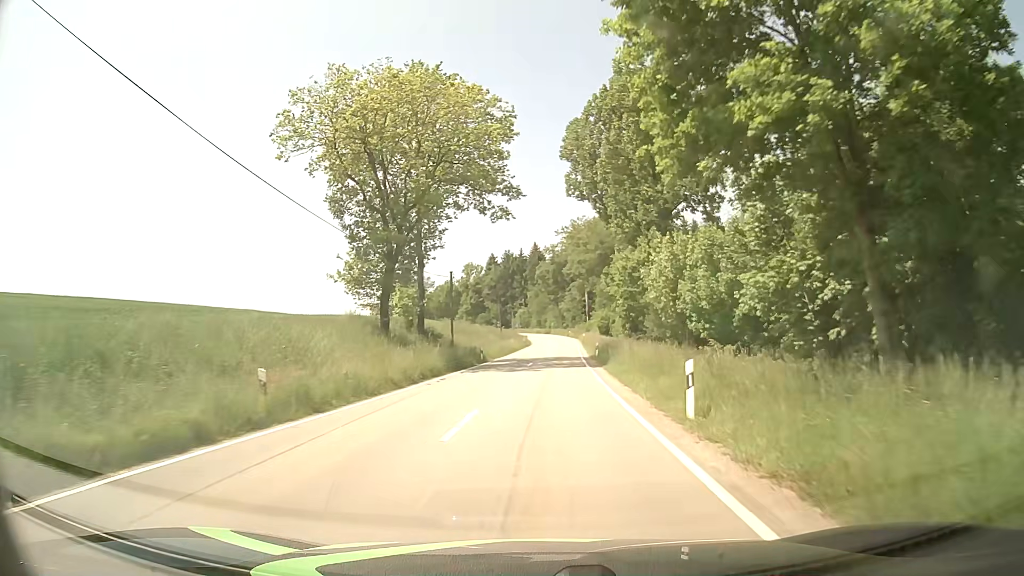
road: tertiary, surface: asphalt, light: Day
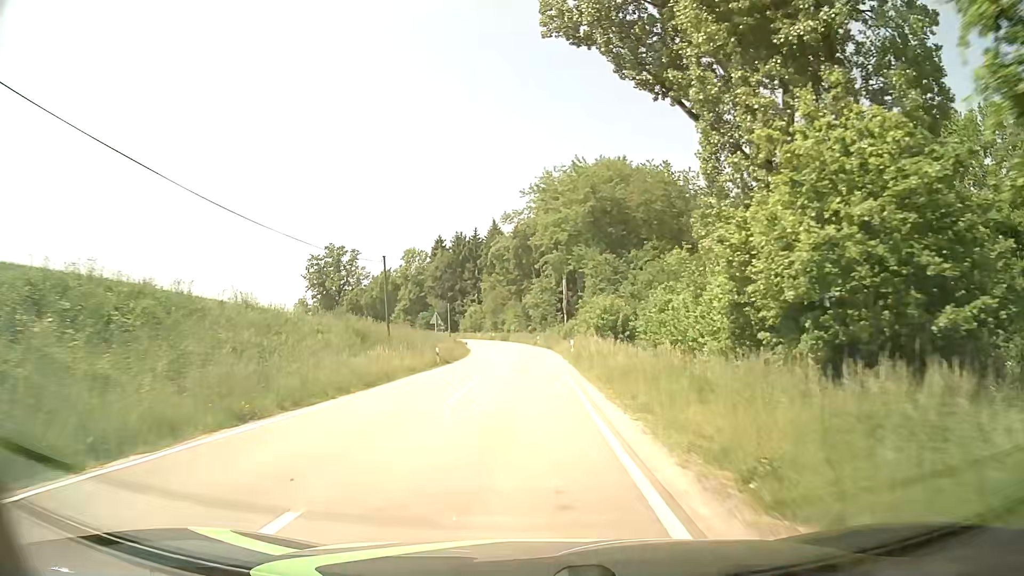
(+2.0, +45.1) m; +3°
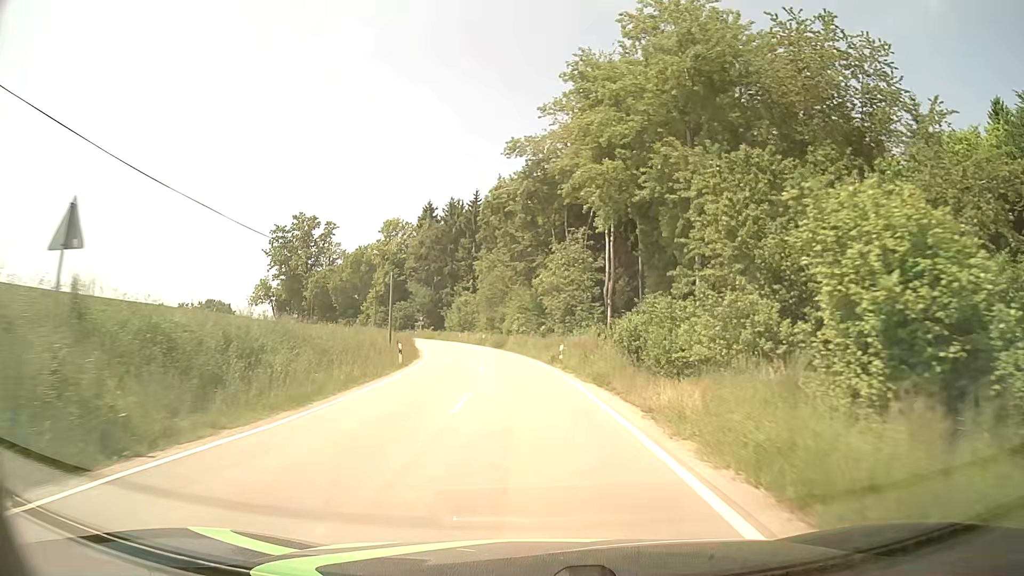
(-0.7, +37.5) m; -1°
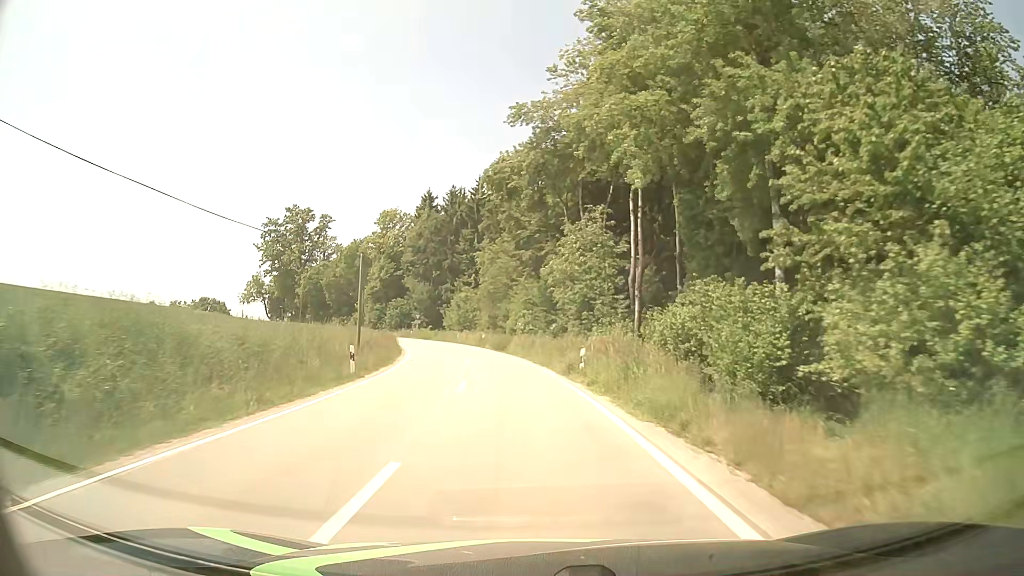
(-0.1, +9.2) m; -1°
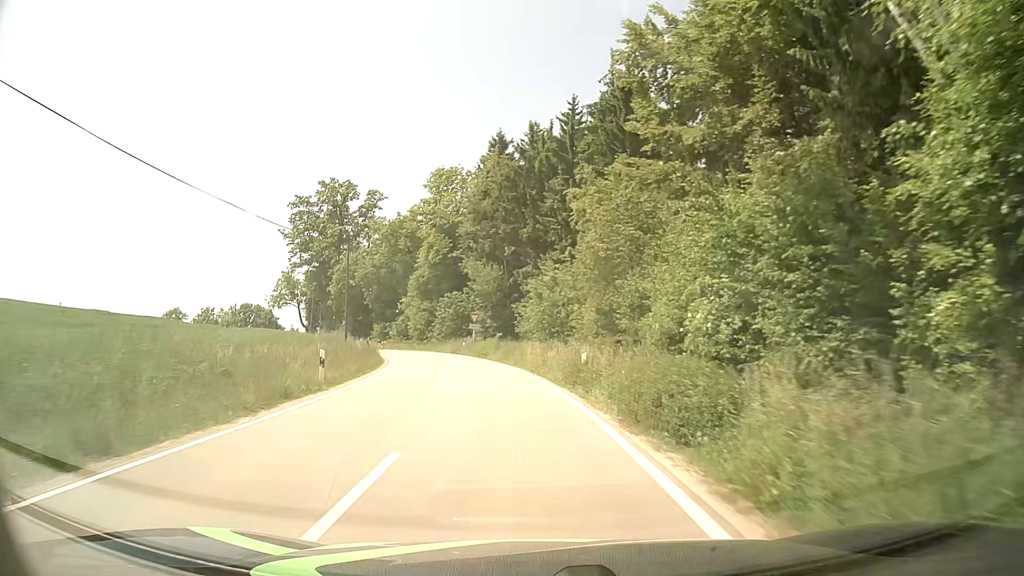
(-2.4, +36.1) m; -10°
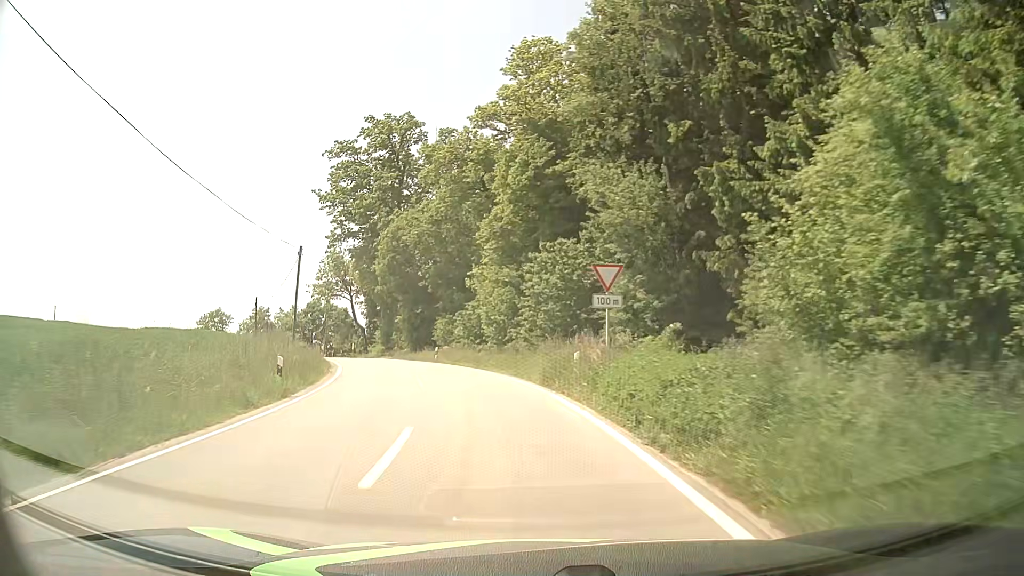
(-2.6, +34.8) m; -10°
